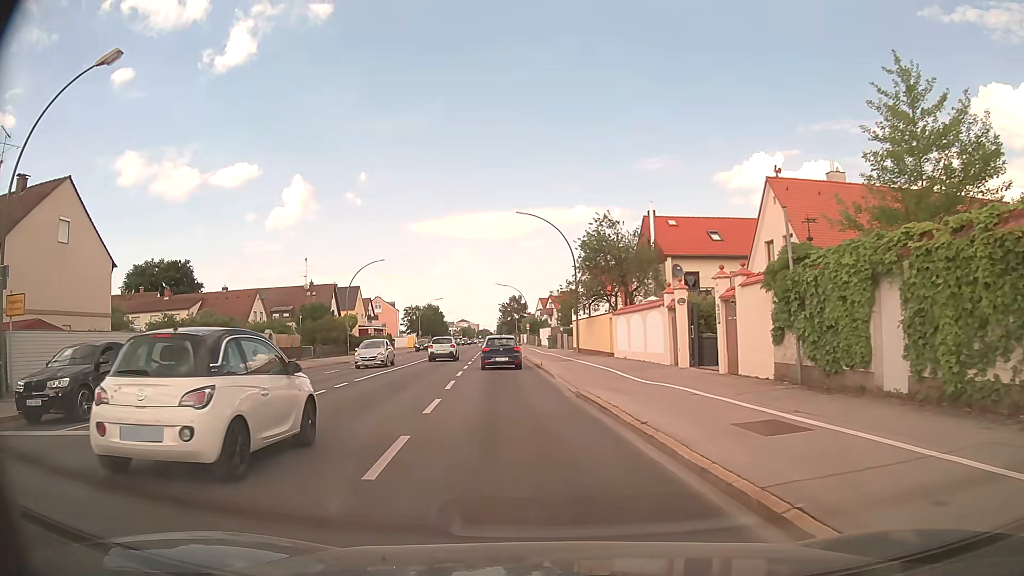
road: secondary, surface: asphalt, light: Day
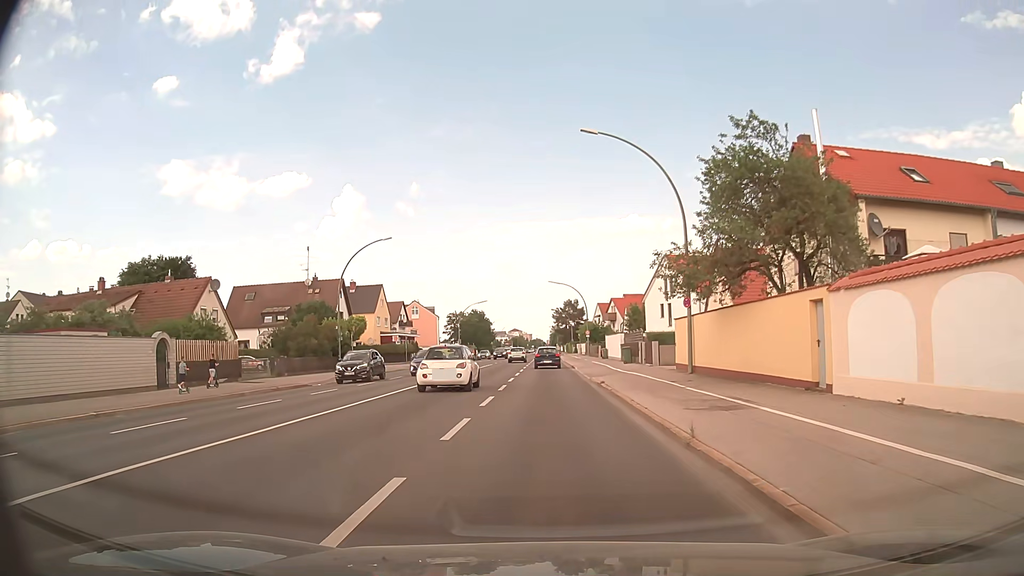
(-1.7, +20.9) m; -6°
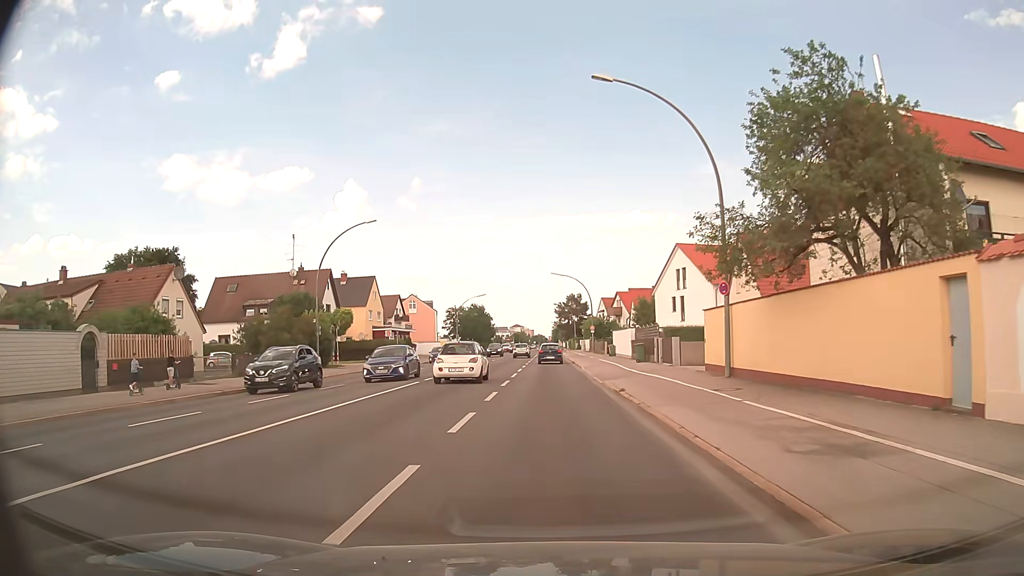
(0.0, +5.5) m; 0°
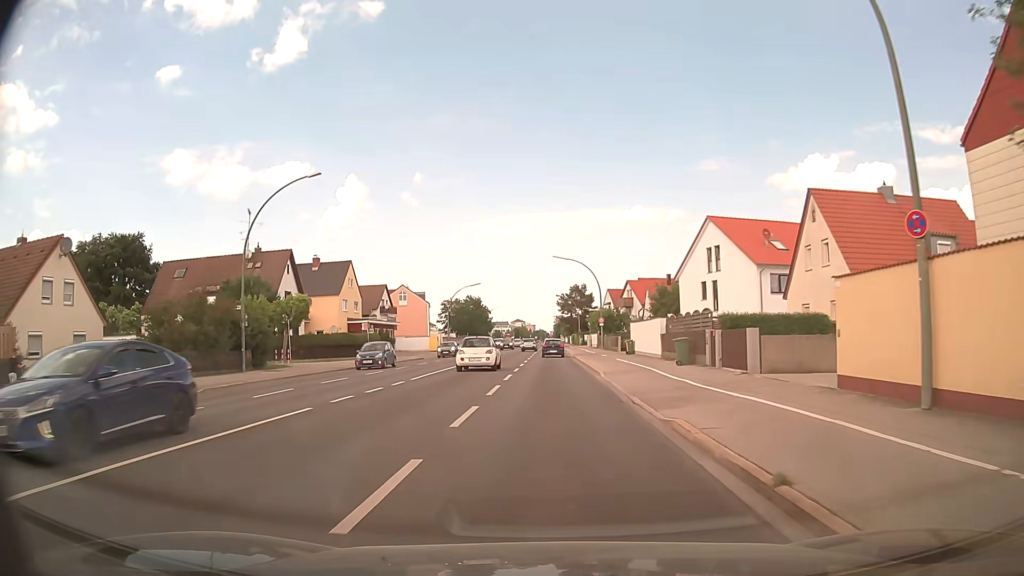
(0.0, +12.1) m; 0°
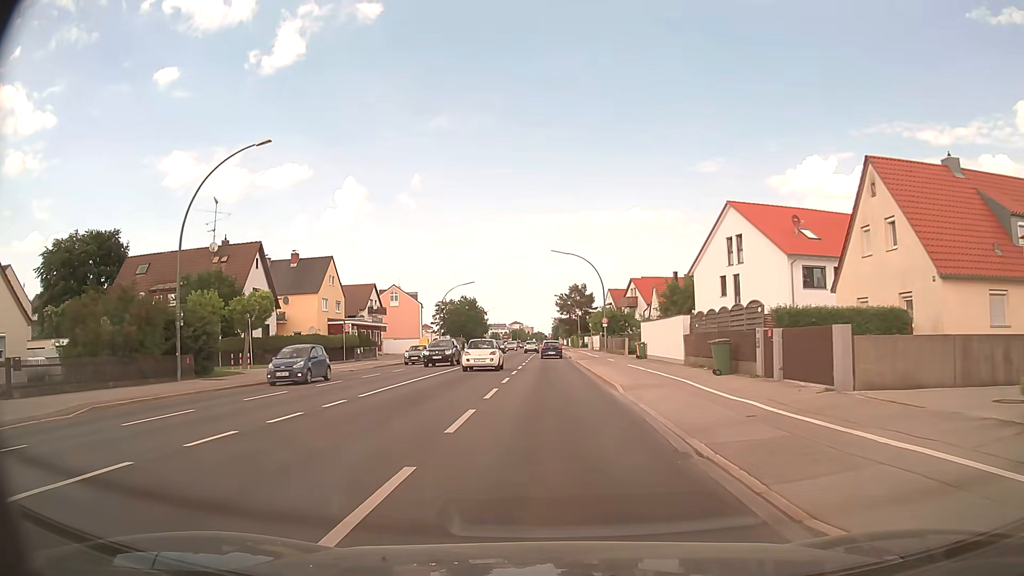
(0.0, +6.5) m; 0°
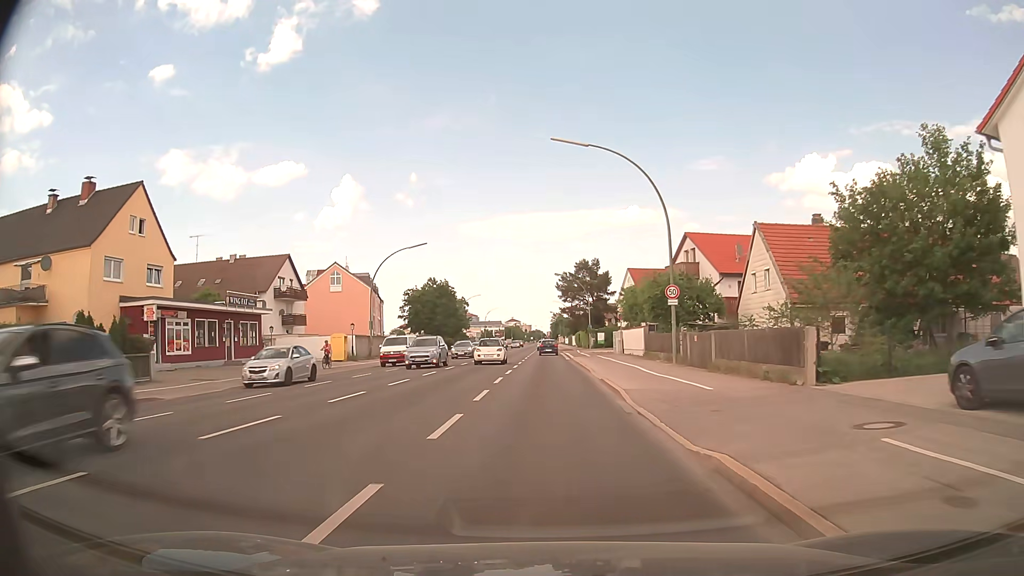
(0.0, +37.1) m; 0°
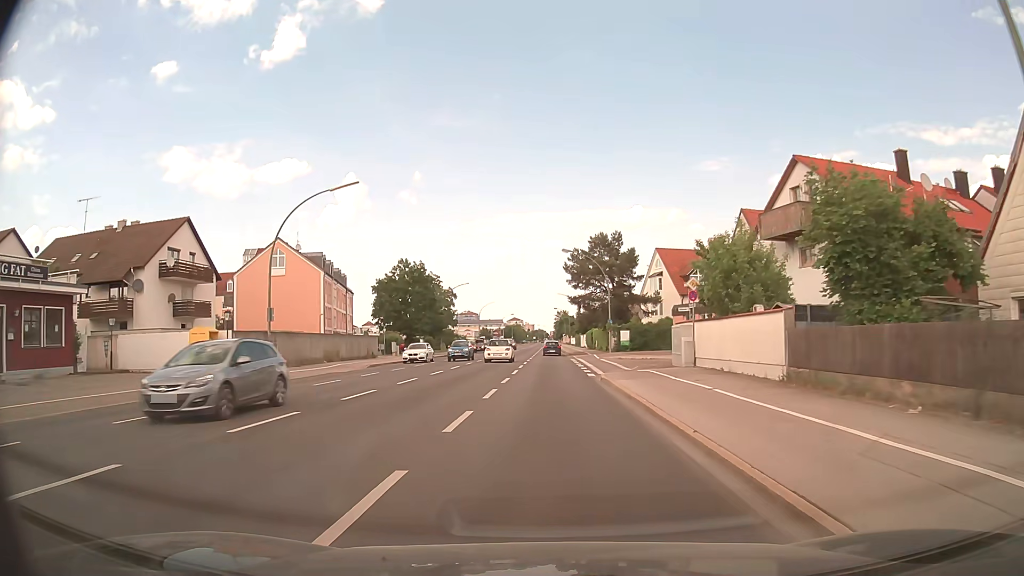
(0.0, +23.4) m; 0°
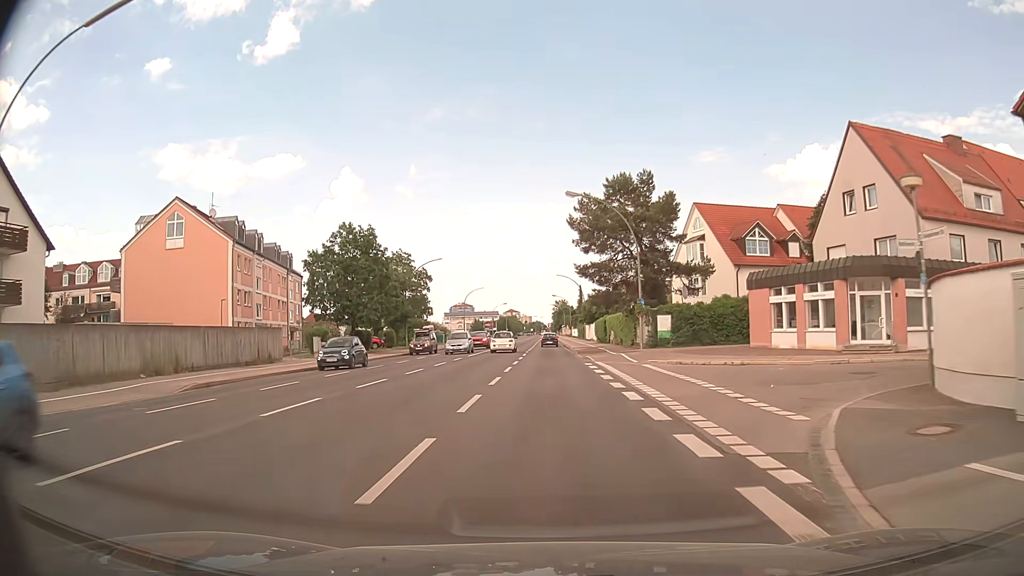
(+0.1, +22.6) m; 0°
(0, +10) (0, +20) (0, +30) (0, +40) (0, +50) (0, +60) (0, +70) (0, +80) (0, +90) (0, +100) m
